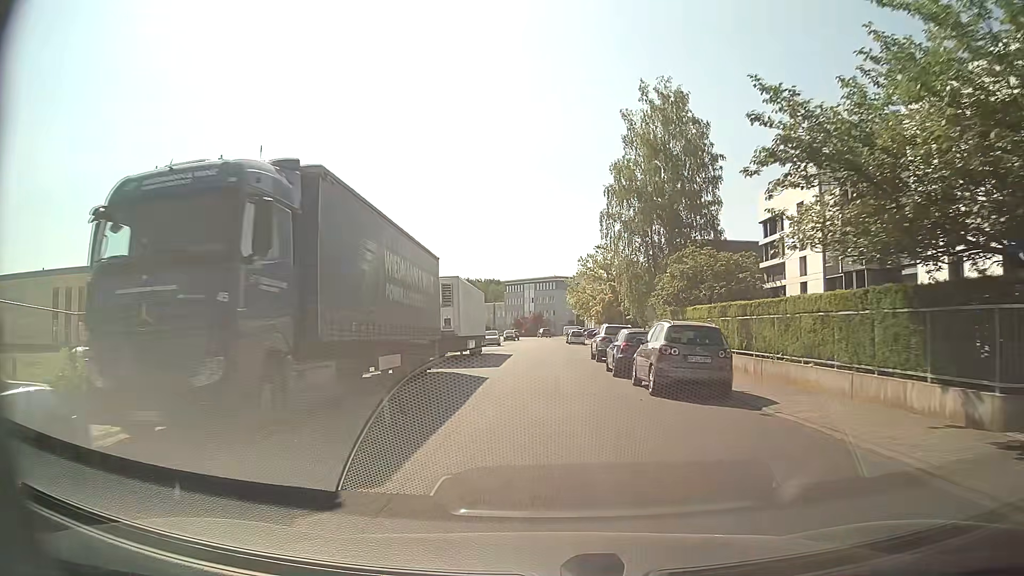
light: Day
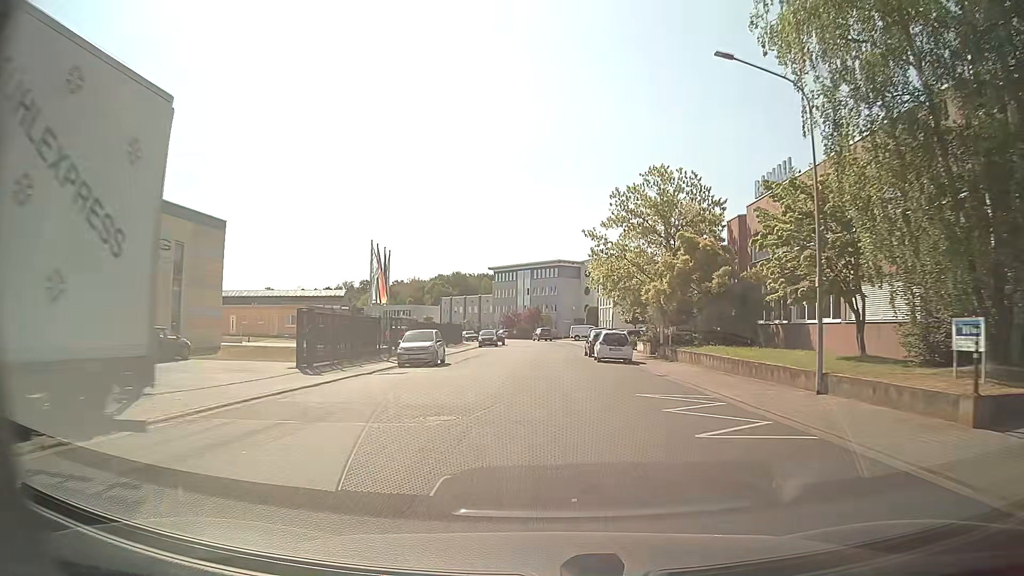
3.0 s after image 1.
(+0.1, +37.1) m; 0°
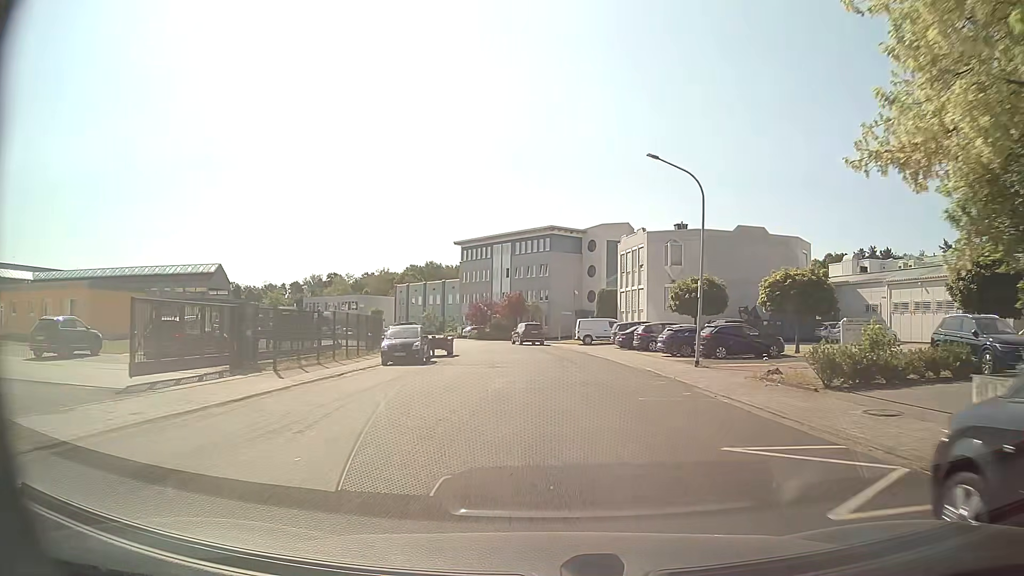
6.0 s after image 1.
(-0.1, +36.3) m; +1°
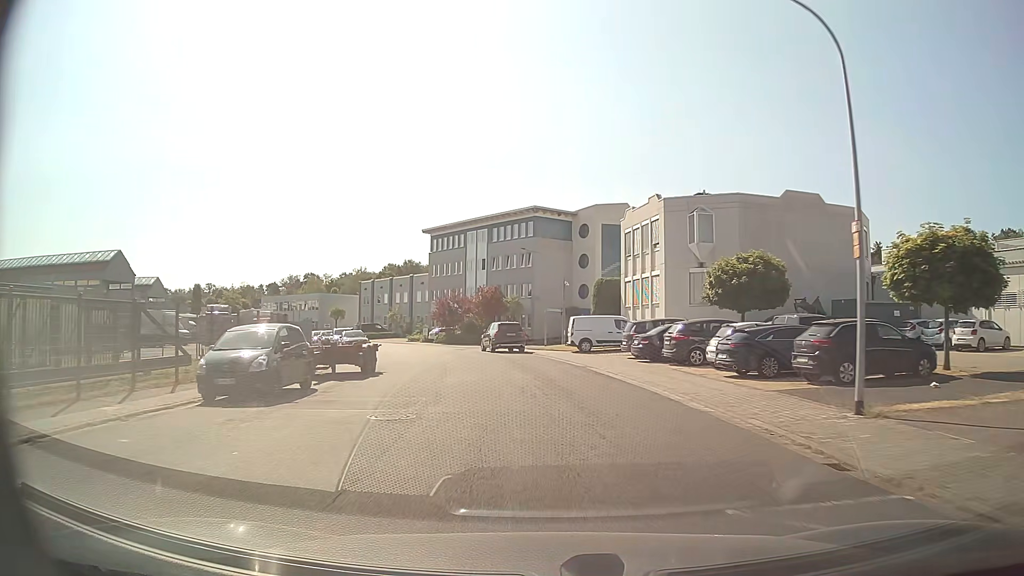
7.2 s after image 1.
(+0.3, +14.2) m; +1°
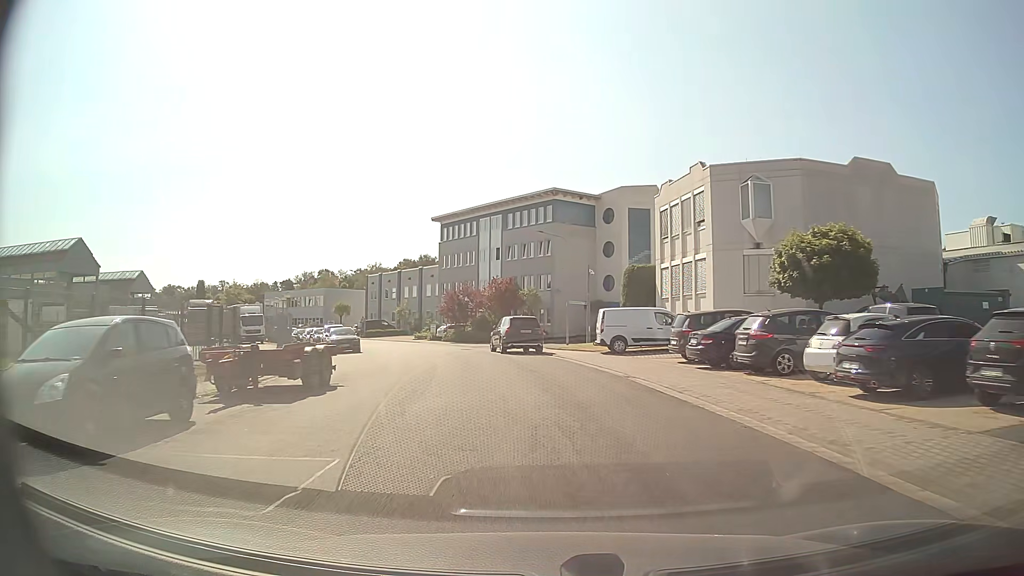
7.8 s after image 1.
(-0.1, +7.0) m; -1°
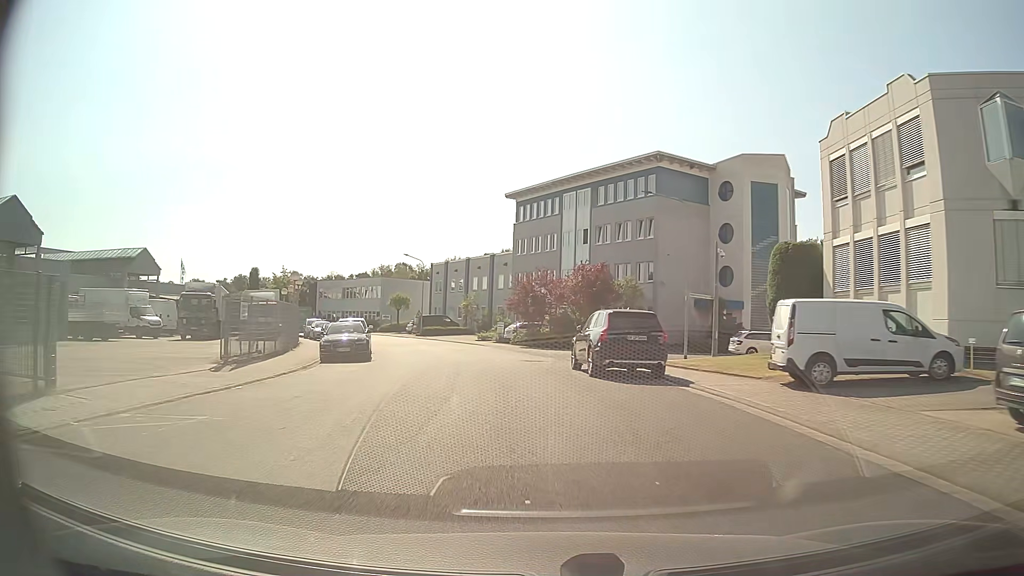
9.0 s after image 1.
(-0.8, +13.9) m; -7°
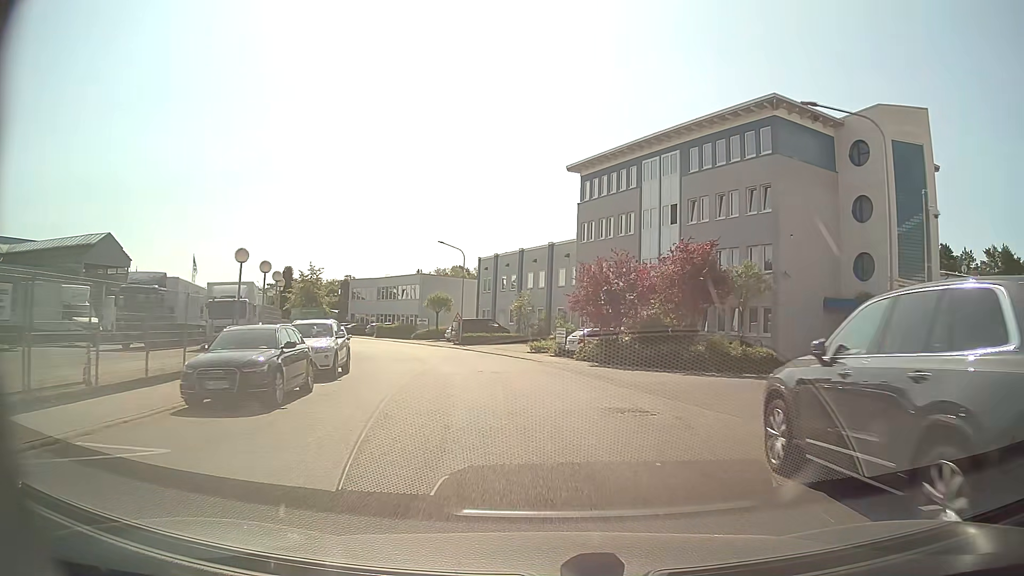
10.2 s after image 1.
(-0.6, +13.7) m; -5°
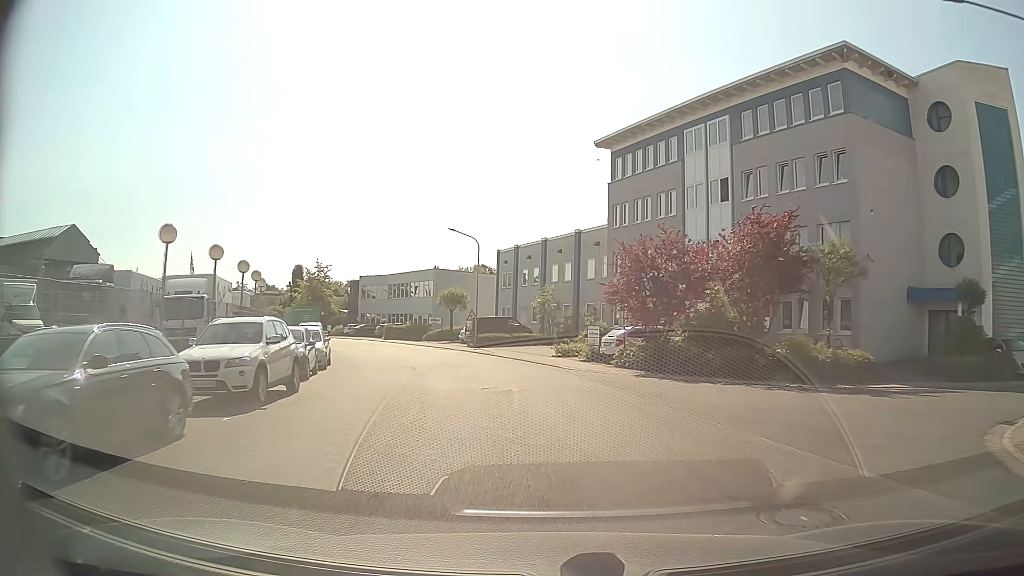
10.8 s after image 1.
(-0.1, +6.8) m; -1°
